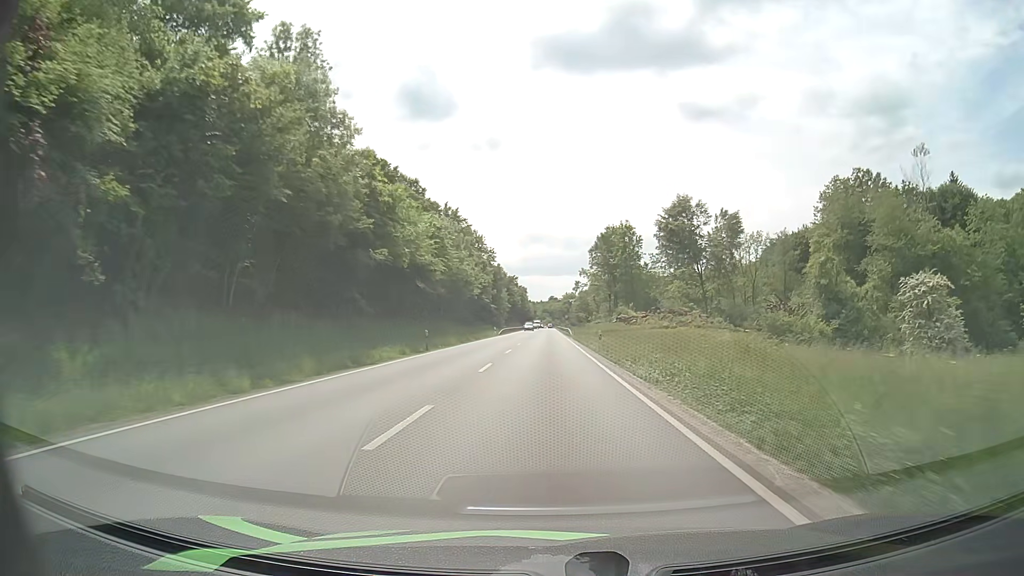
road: primary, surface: asphalt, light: Day
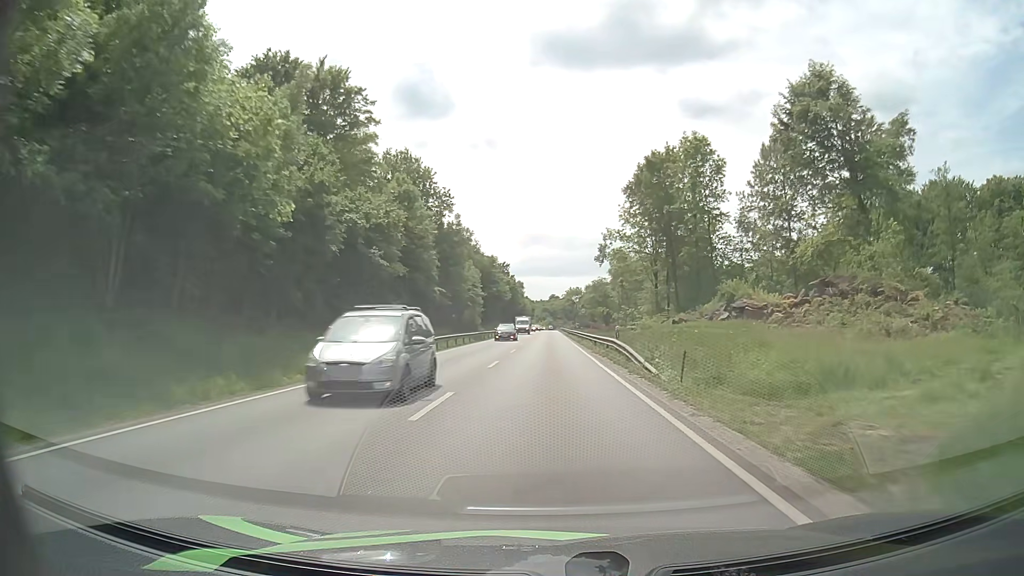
(-0.2, +58.0) m; 0°
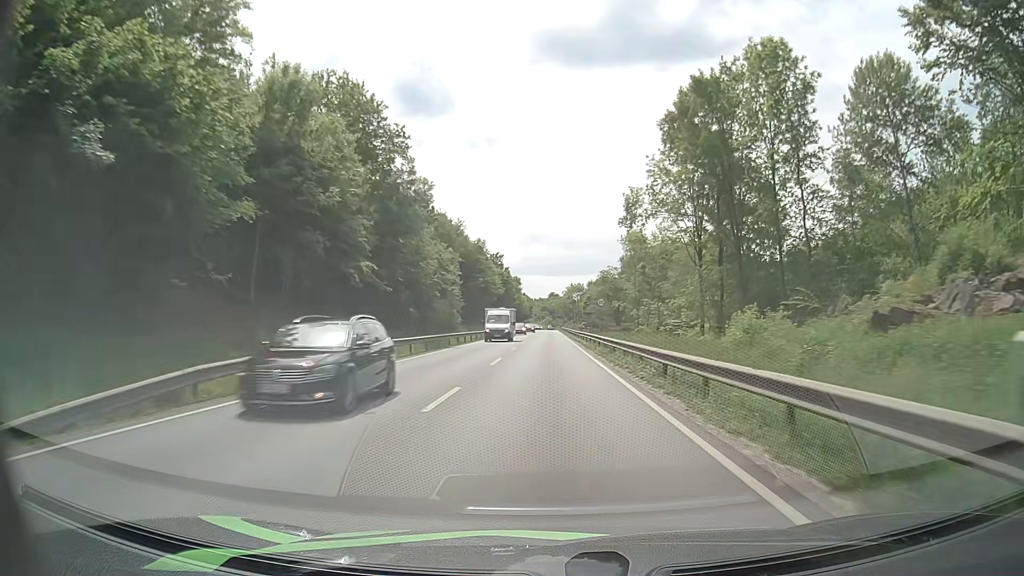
(+0.1, +23.2) m; 0°
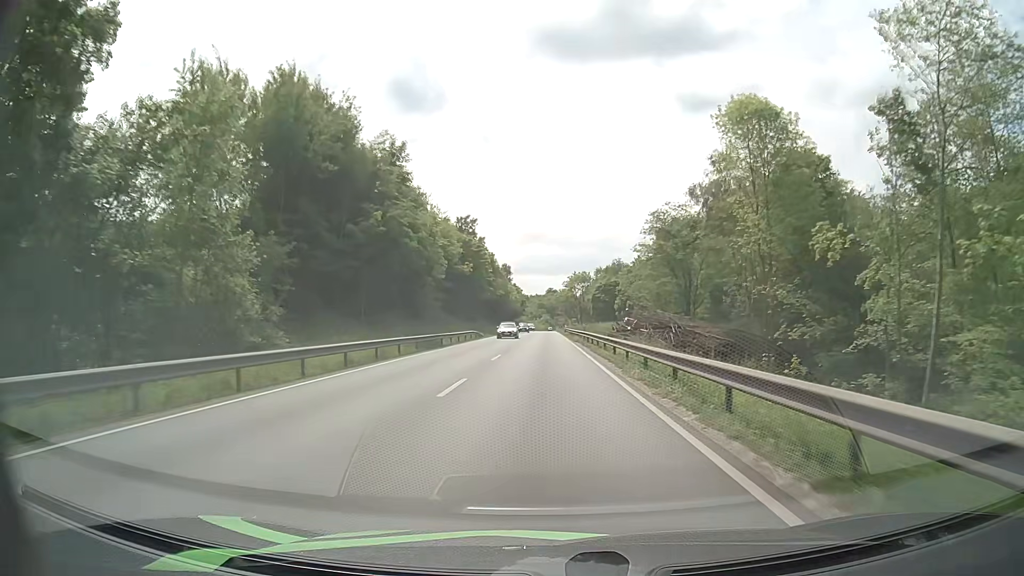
(+0.1, +58.3) m; 0°
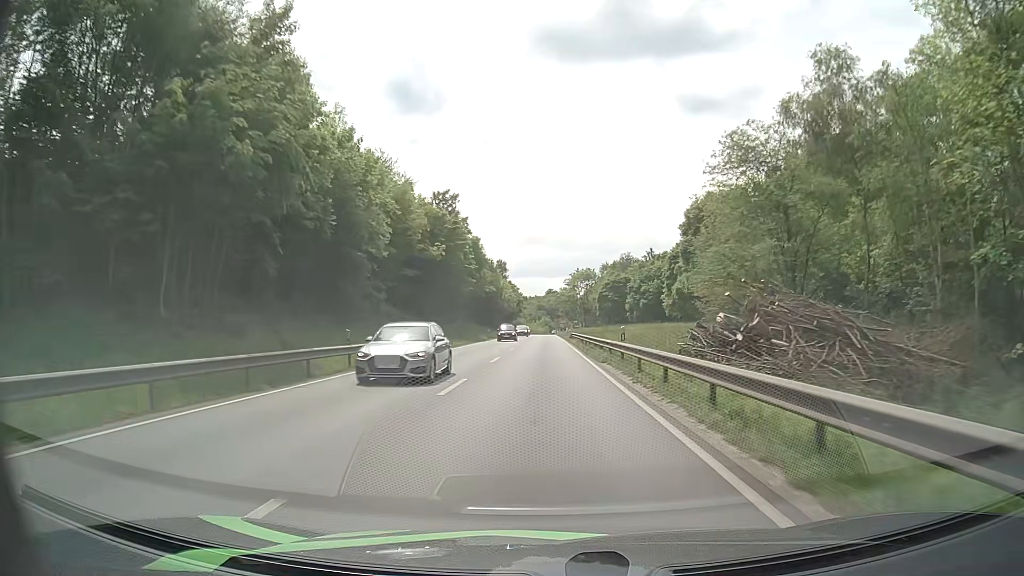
(0.0, +23.6) m; 0°
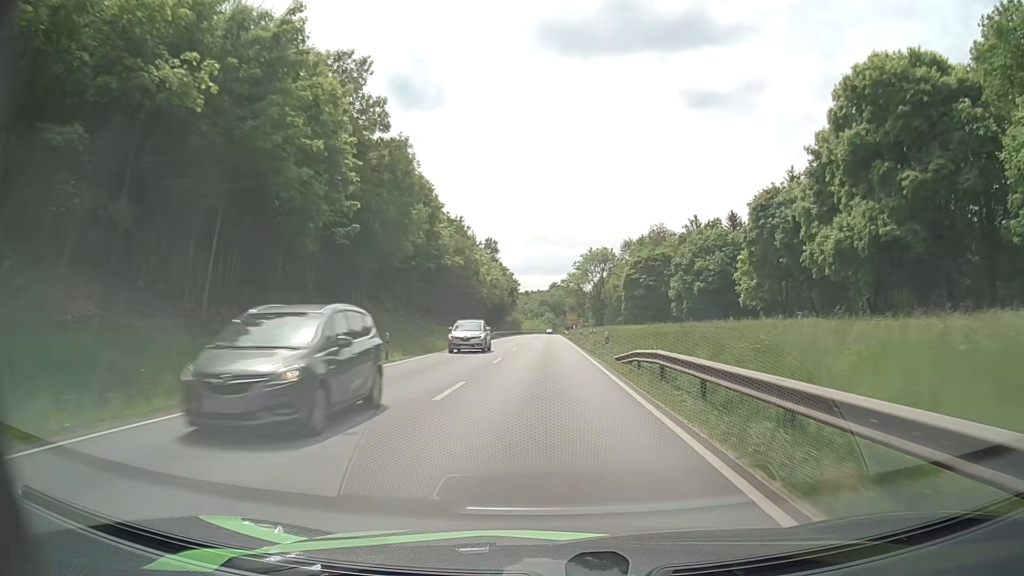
(-0.3, +47.5) m; -1°
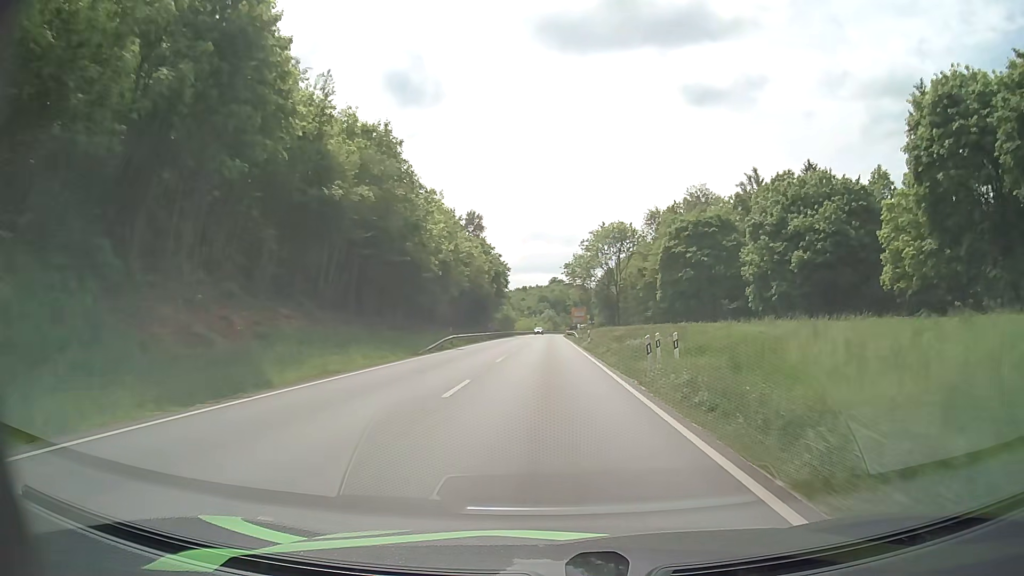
(+0.1, +36.0) m; 0°
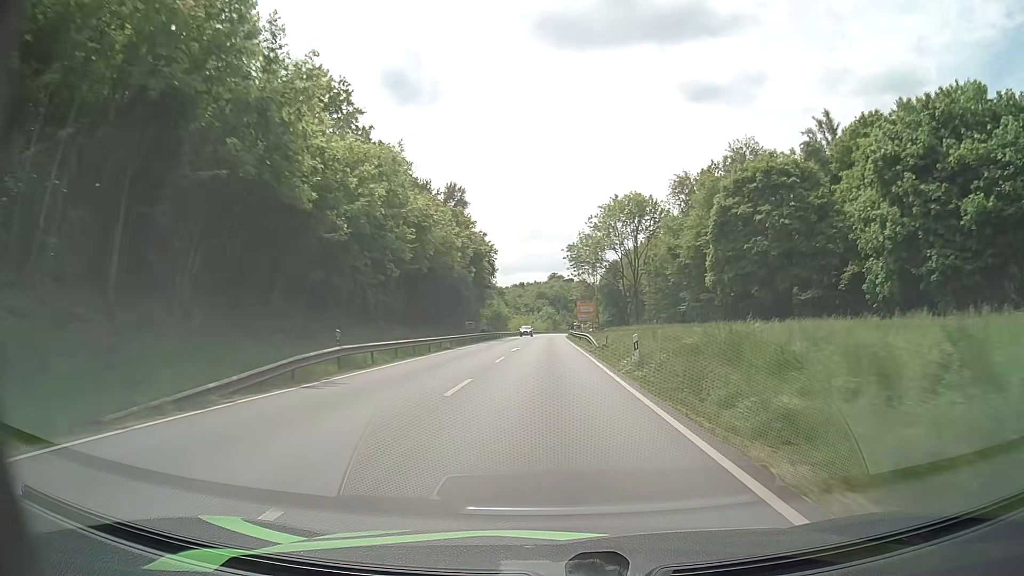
(0.0, +24.2) m; 0°
(0, +10) (0, +20) (0, +30) (0, +40) (0, +50) (0, +60) (0, +70) (0, +80) (0, +90) (0, +100) m
